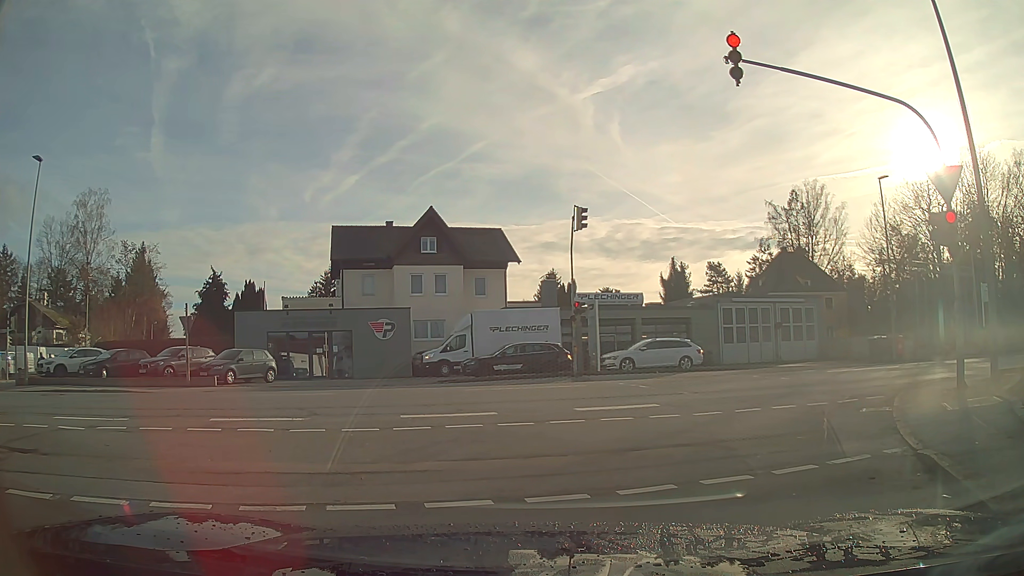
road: residential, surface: asphalt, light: Day
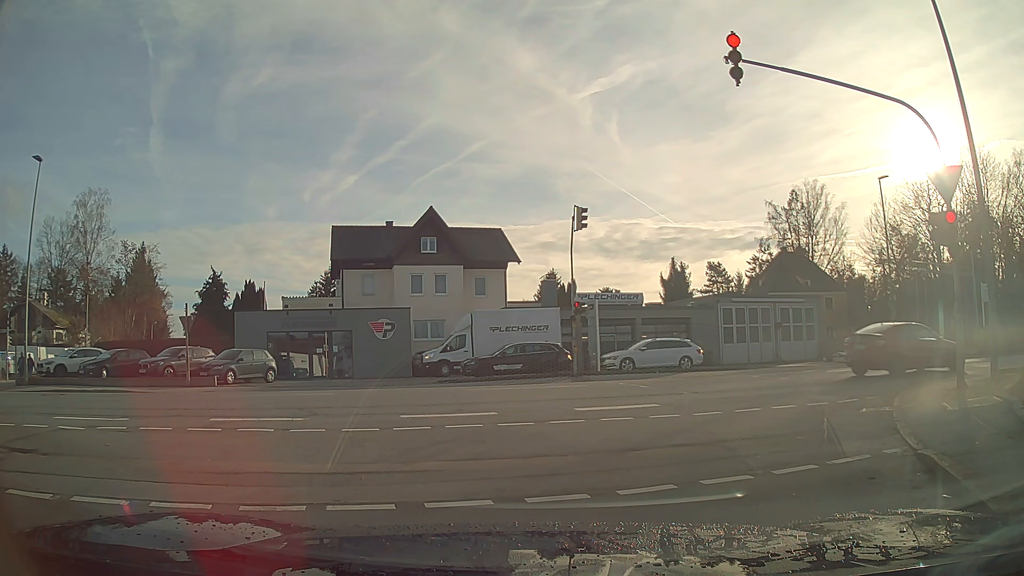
(0.0, 0.0) m; 0°
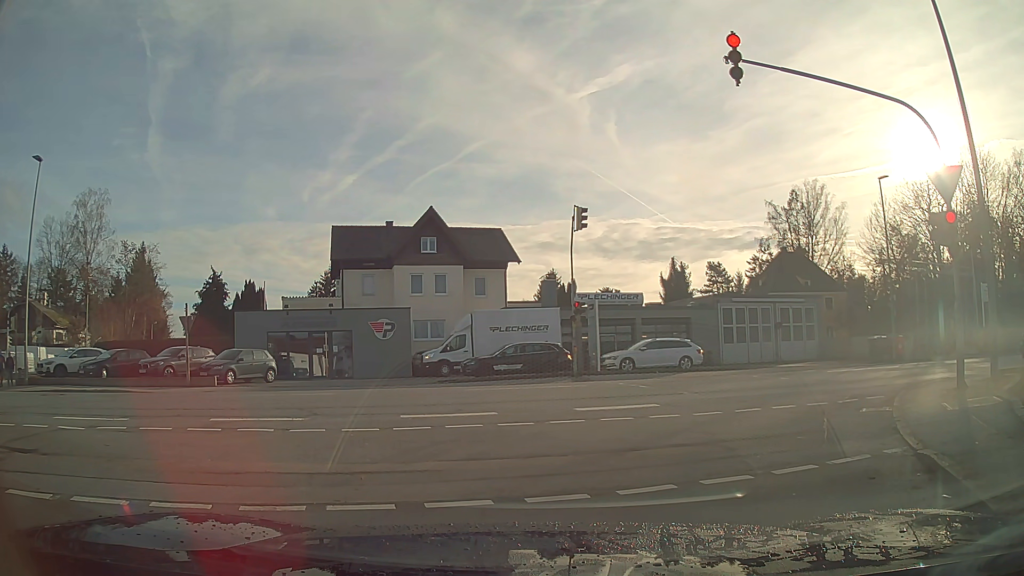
(0.0, 0.0) m; 0°
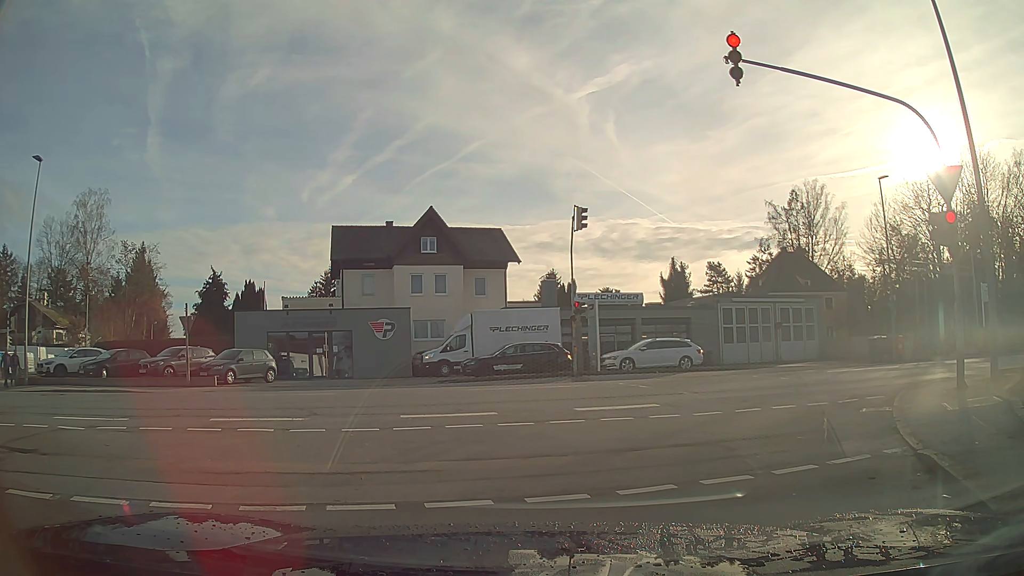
(0.0, 0.0) m; 0°
